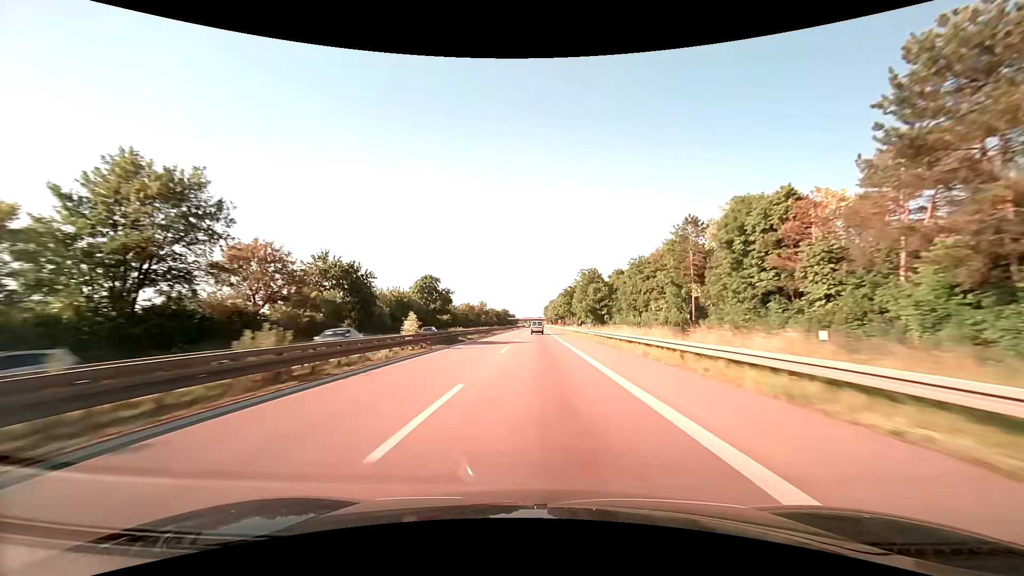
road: trunk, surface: asphalt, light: Day
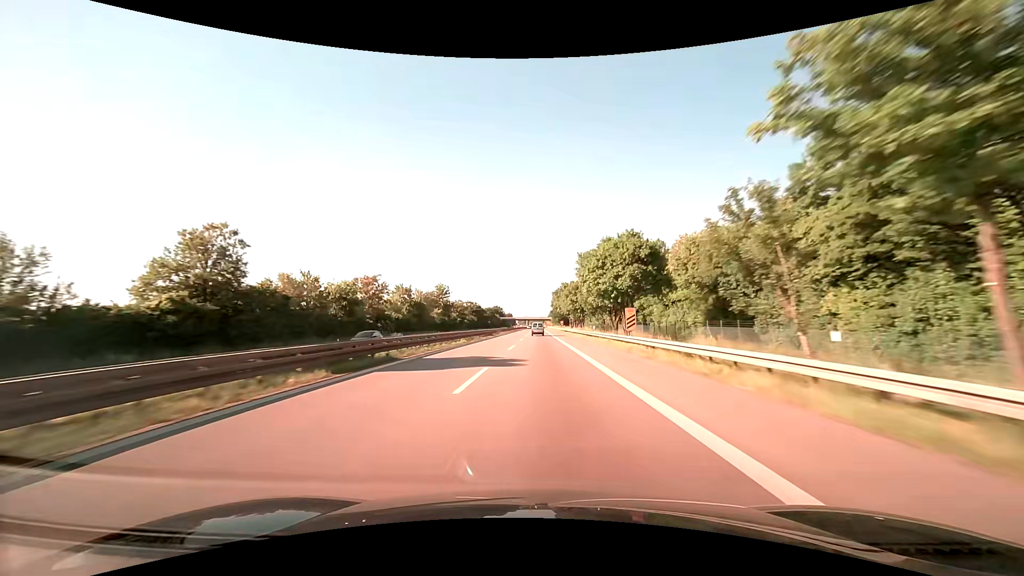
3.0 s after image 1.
(-0.3, +102.8) m; 0°
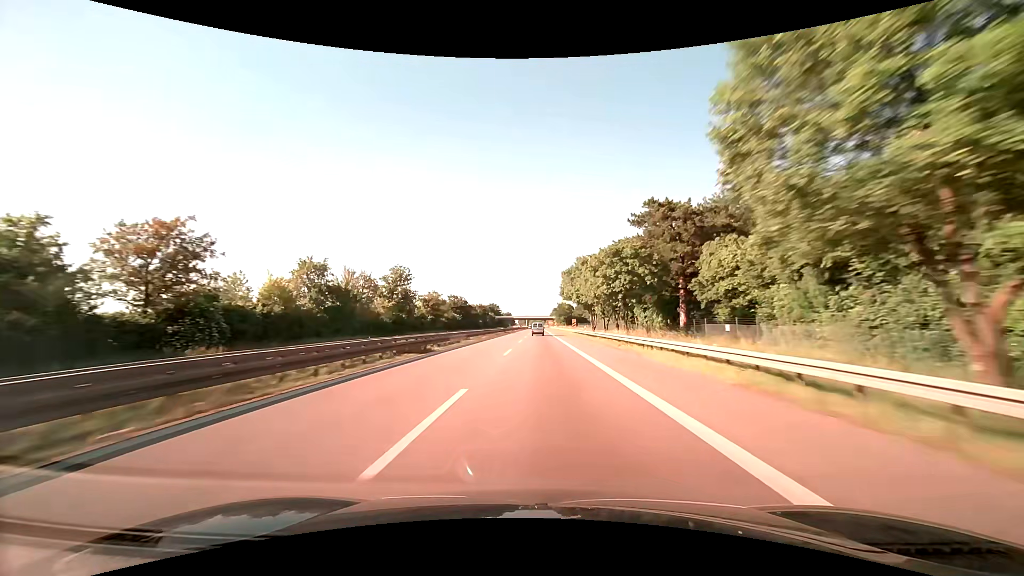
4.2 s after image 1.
(0.0, +41.2) m; 0°
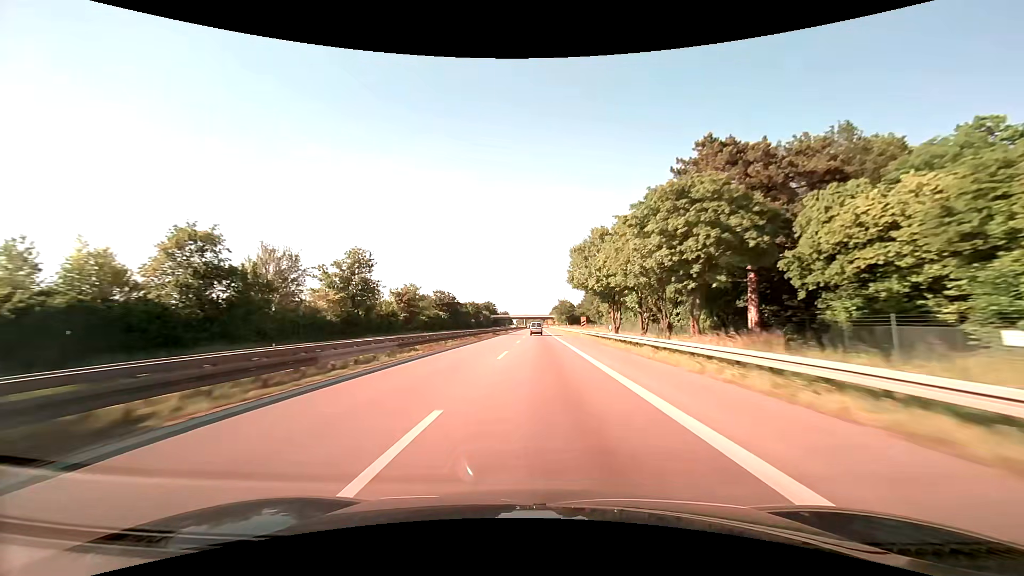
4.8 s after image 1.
(+0.1, +20.7) m; 0°
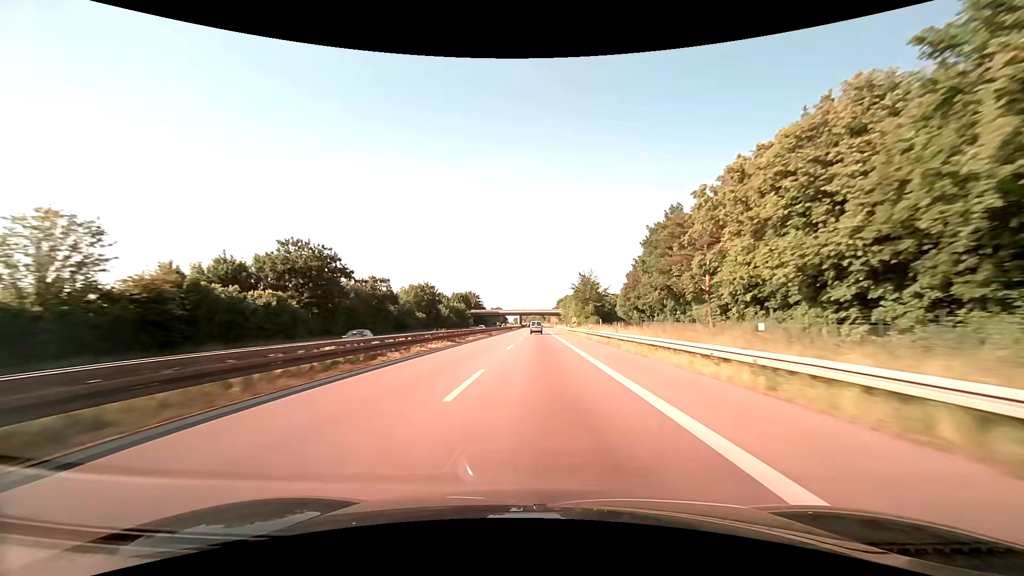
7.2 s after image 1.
(0.0, +83.0) m; 0°
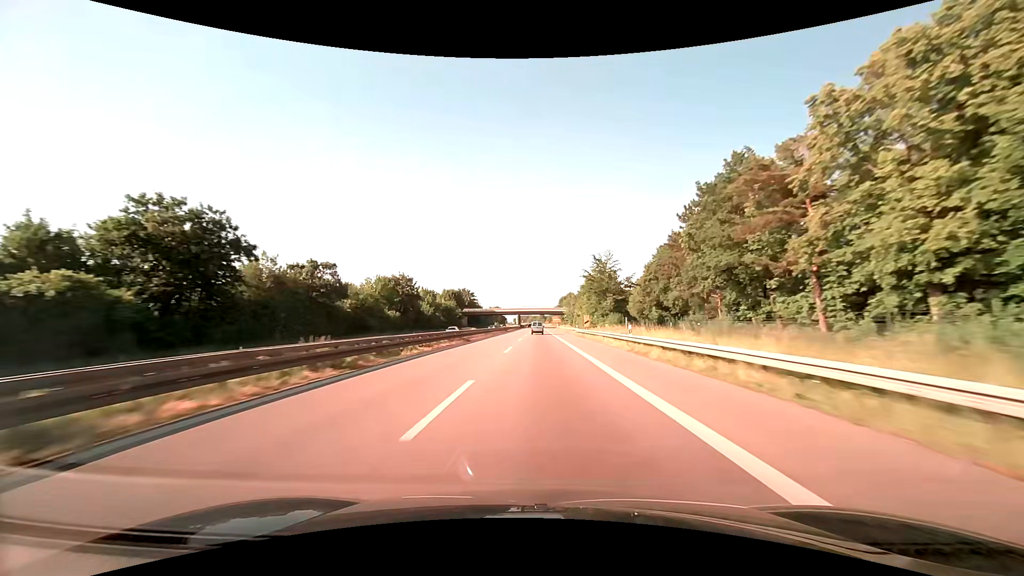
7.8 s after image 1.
(0.0, +20.7) m; 0°
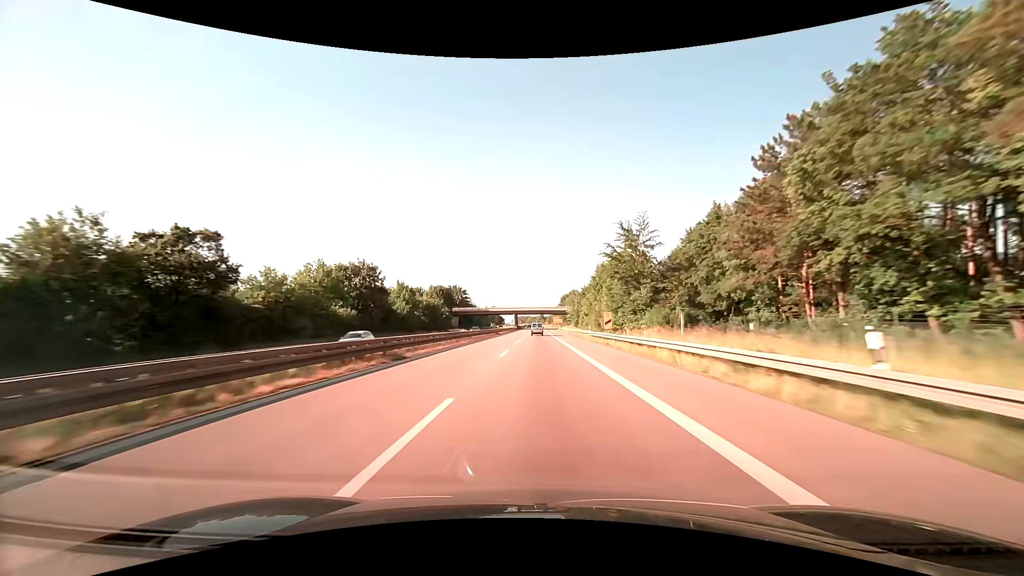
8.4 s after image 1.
(0.0, +20.6) m; 0°
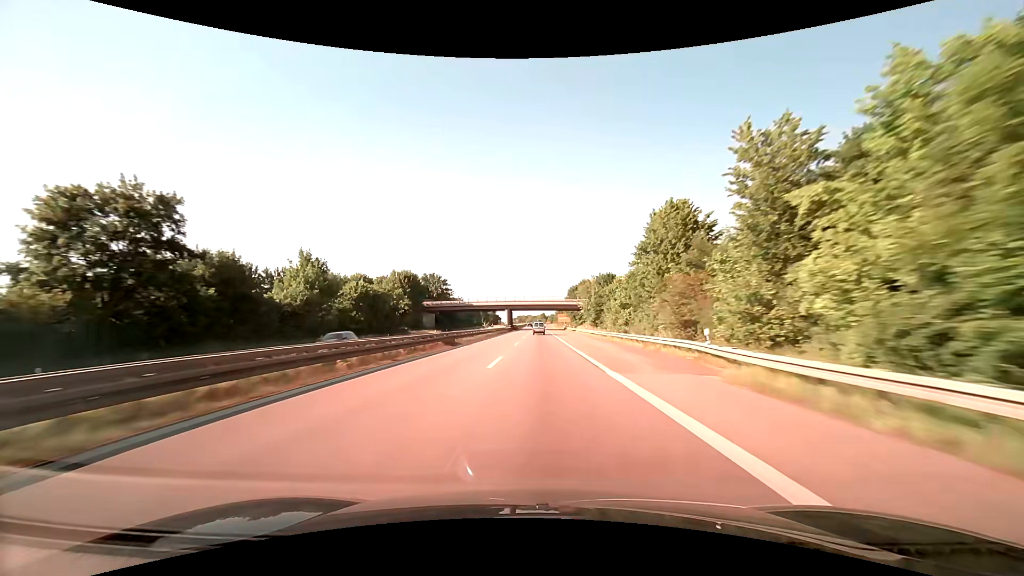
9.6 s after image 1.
(0.0, +41.4) m; 0°
(0, +10) (0, +20) (0, +30) (0, +40) (0, +50) (0, +60) (0, +70) (0, +80) (0, +90) (0, +100) m
